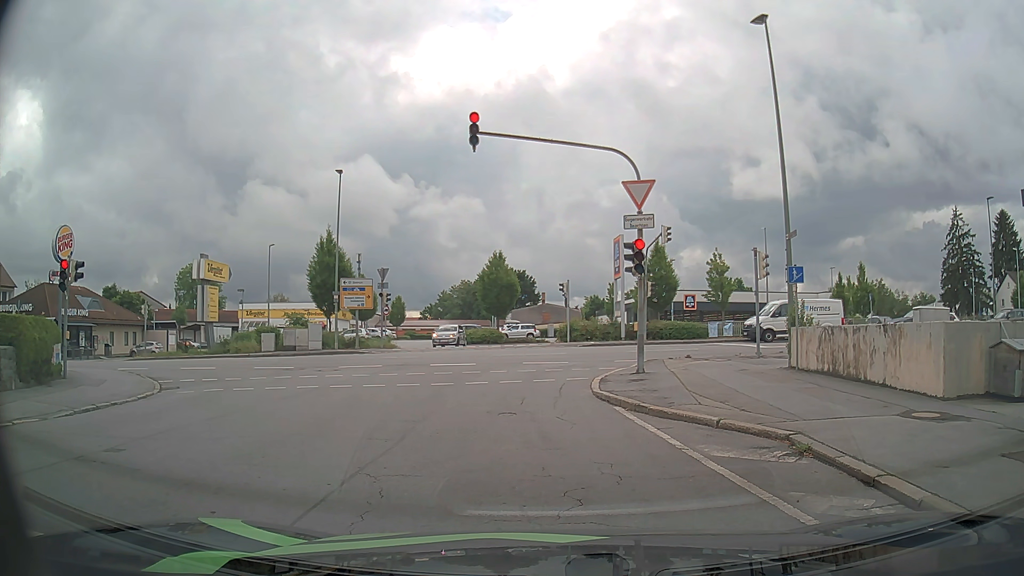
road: residential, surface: asphalt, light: Day
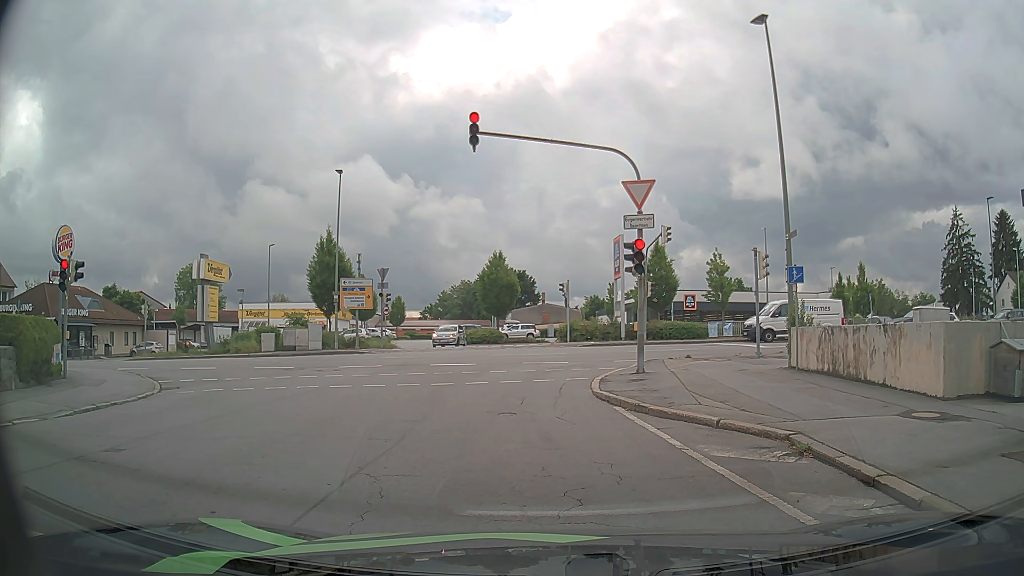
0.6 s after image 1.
(0.0, 0.0) m; 0°
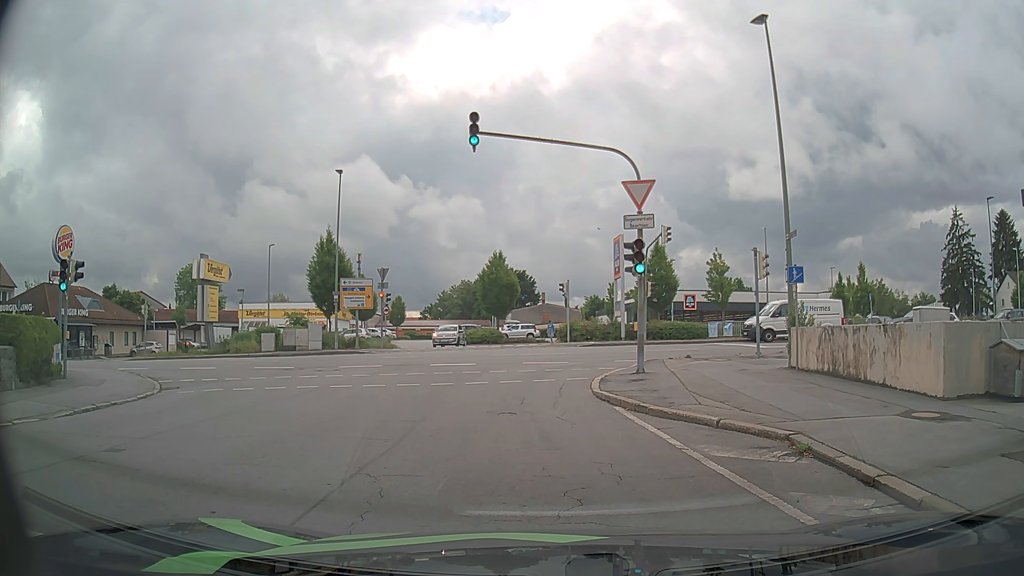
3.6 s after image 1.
(0.0, 0.0) m; 0°
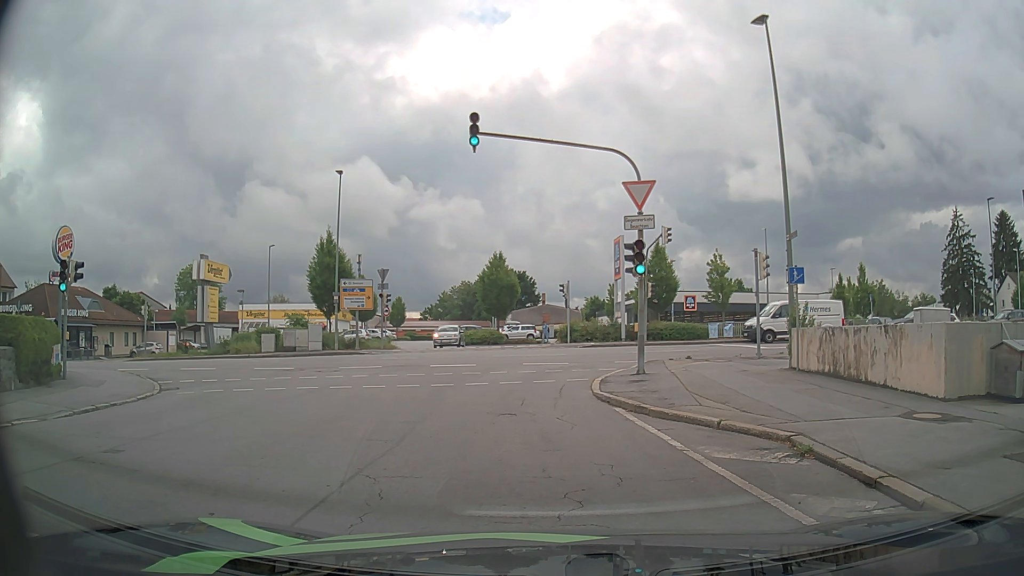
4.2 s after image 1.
(0.0, 0.0) m; 0°
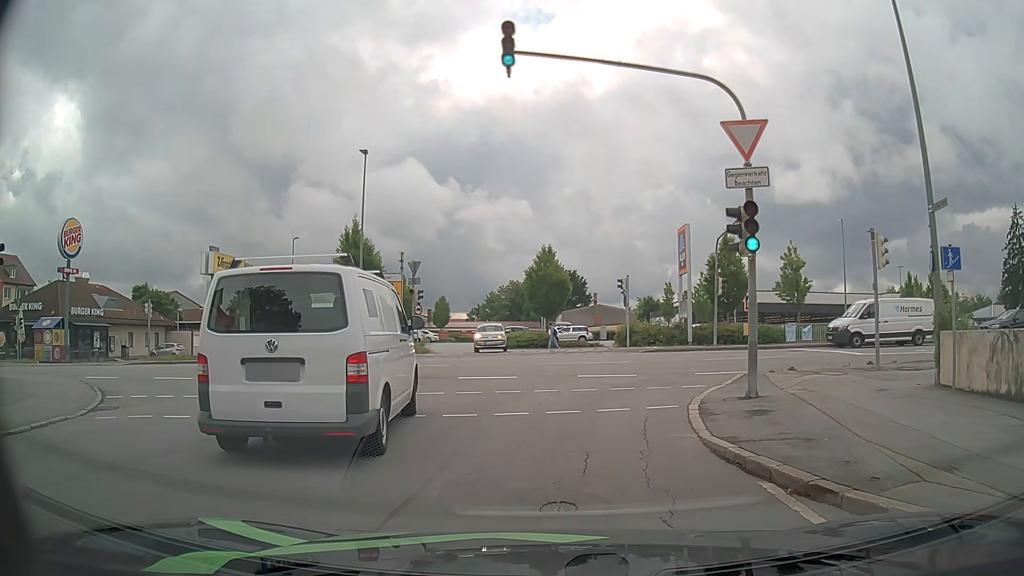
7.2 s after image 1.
(-0.3, +5.3) m; -5°
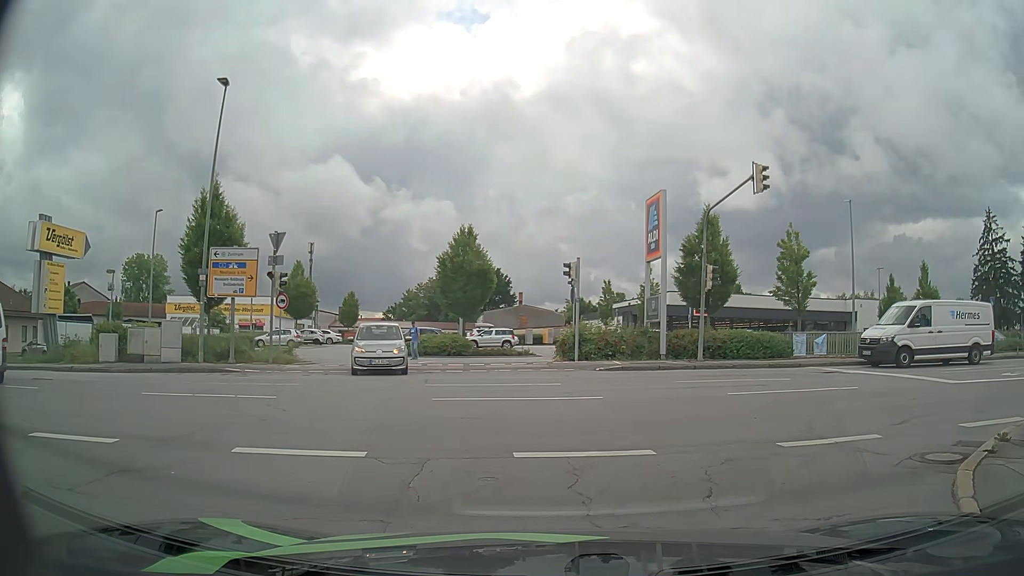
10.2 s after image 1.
(0.0, +10.3) m; +6°
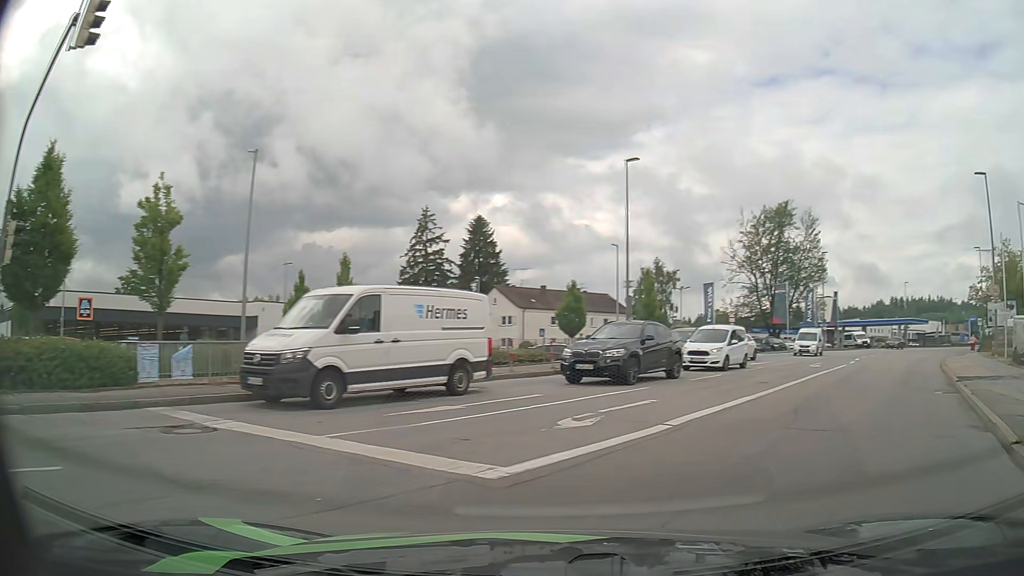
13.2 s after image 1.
(+3.9, +10.4) m; +52°
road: tertiary
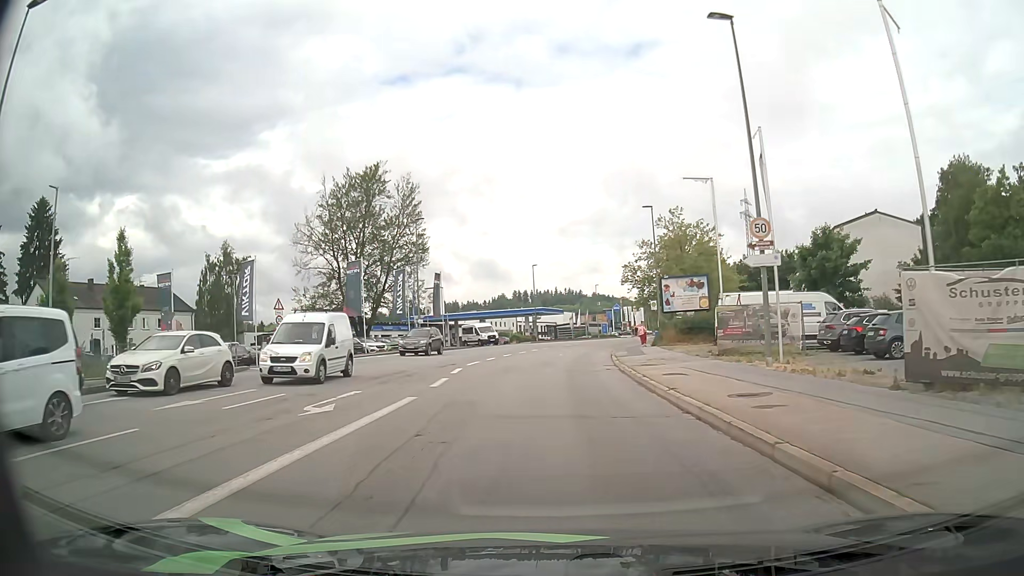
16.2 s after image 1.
(+8.4, +18.2) m; +31°
(0, +10) (0, +20) (+1, +30) (+1, +40) (+3, +50) (+4, +60) (+6, +70) (+8, +79) (+10, +89) (+13, +99) m
